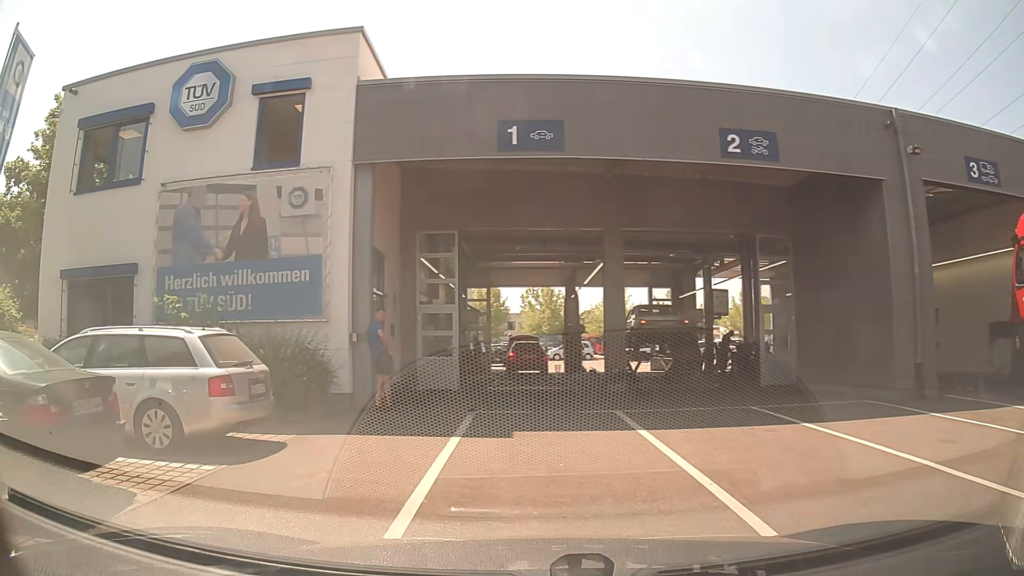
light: Day
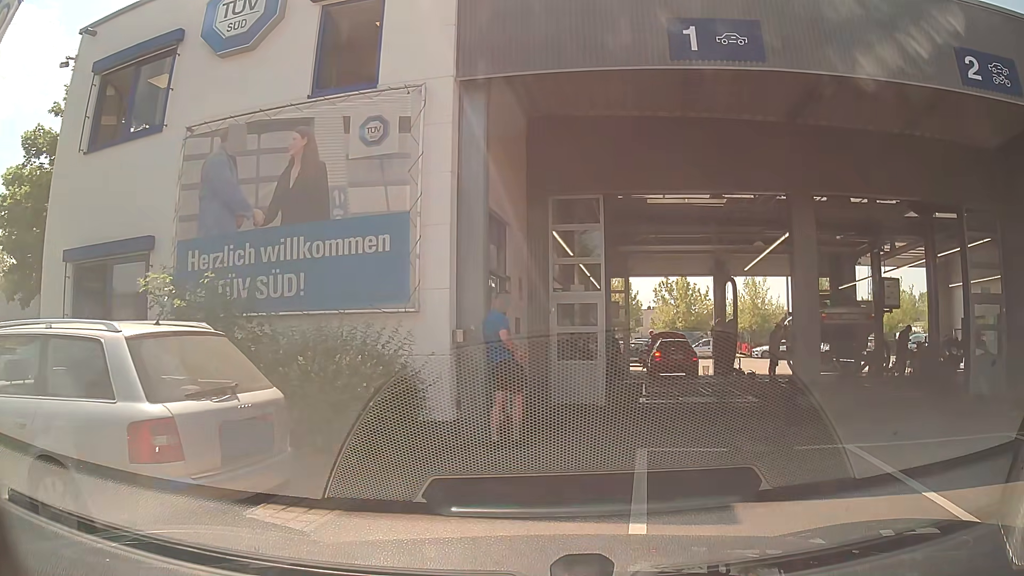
(-0.5, +4.1) m; -11°
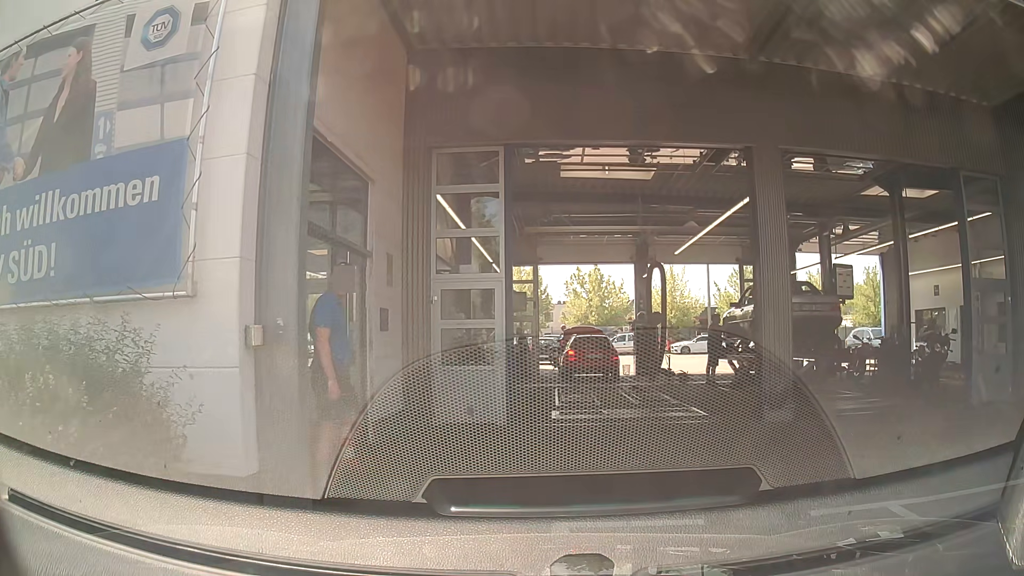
(+0.4, +3.1) m; +10°
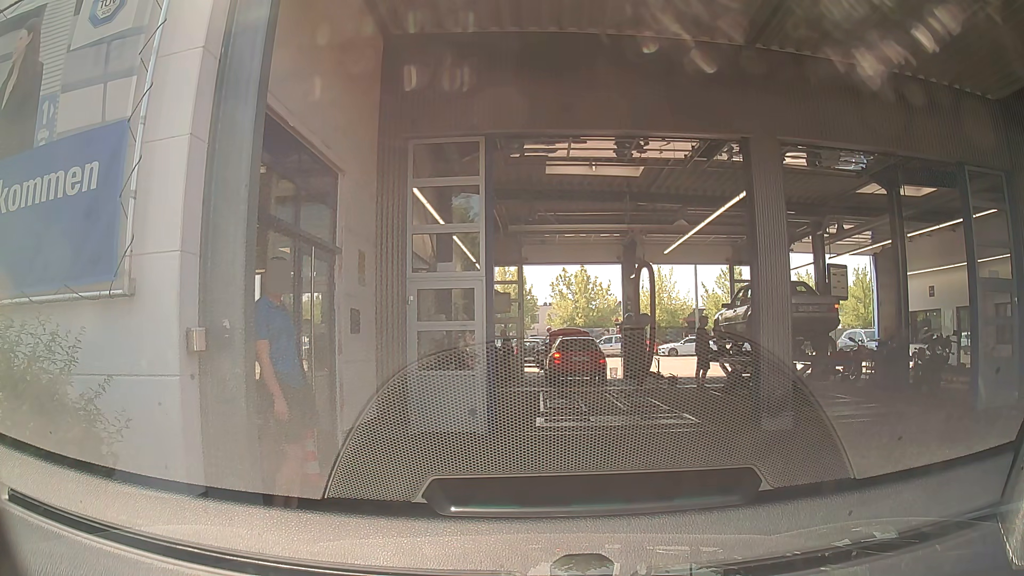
(0.0, +0.6) m; 0°
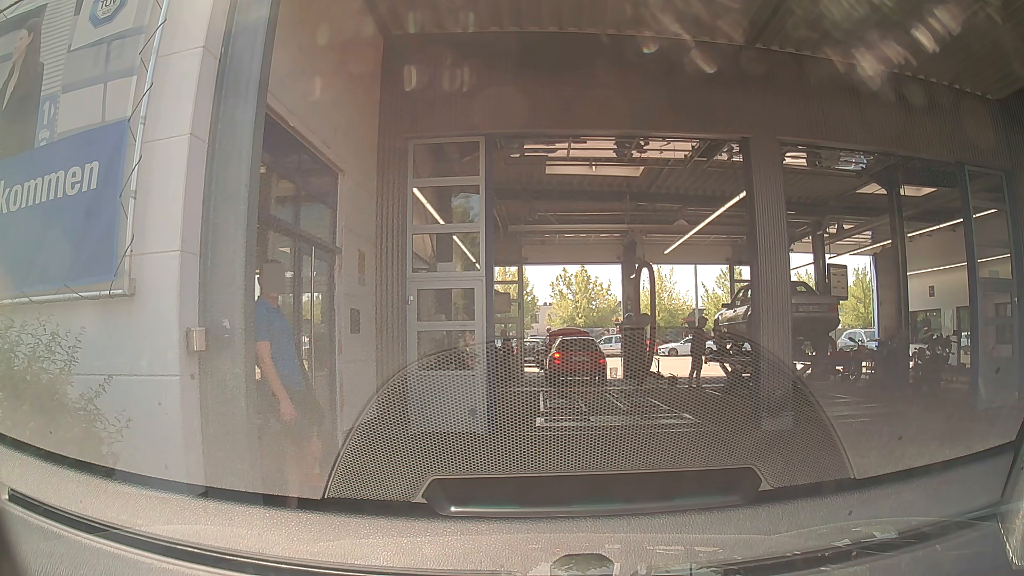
(0.0, 0.0) m; 0°
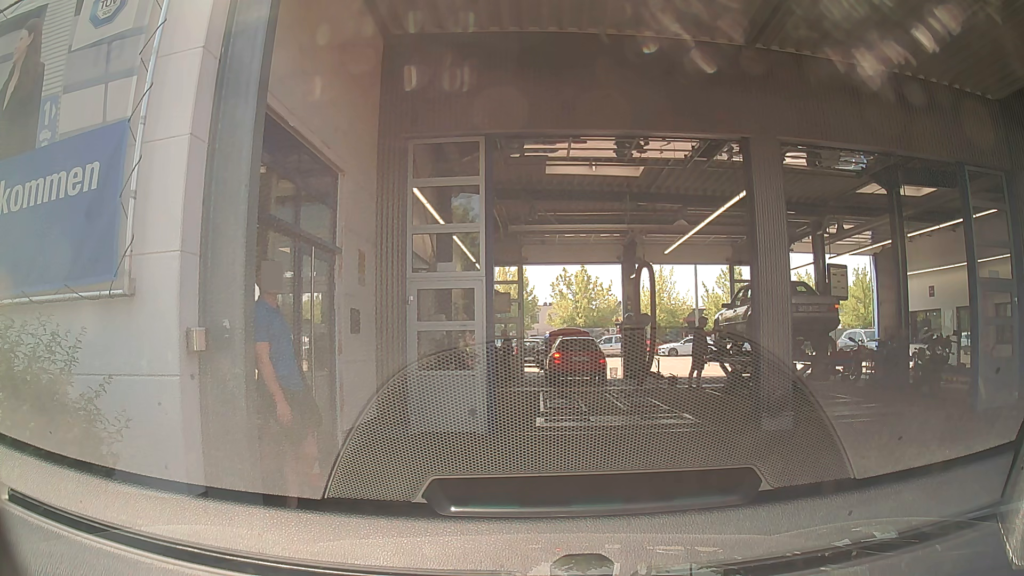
(0.0, 0.0) m; 0°
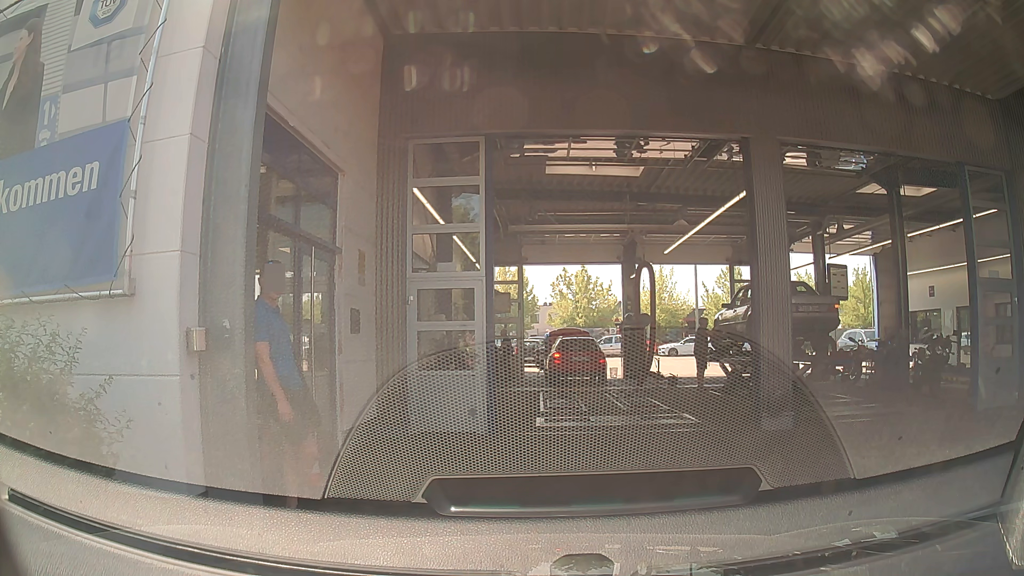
(0.0, 0.0) m; 0°
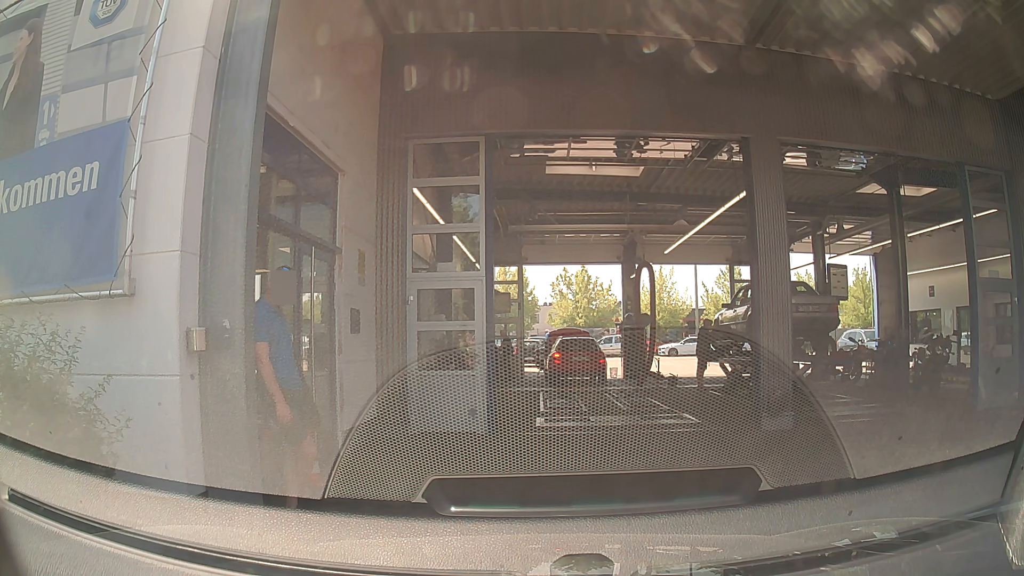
(0.0, 0.0) m; 0°
